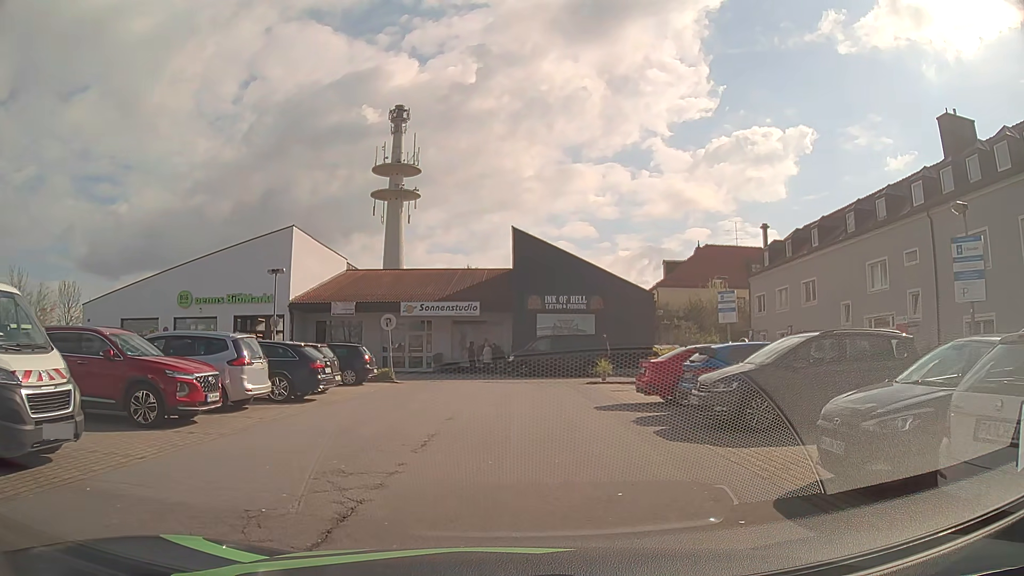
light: Day
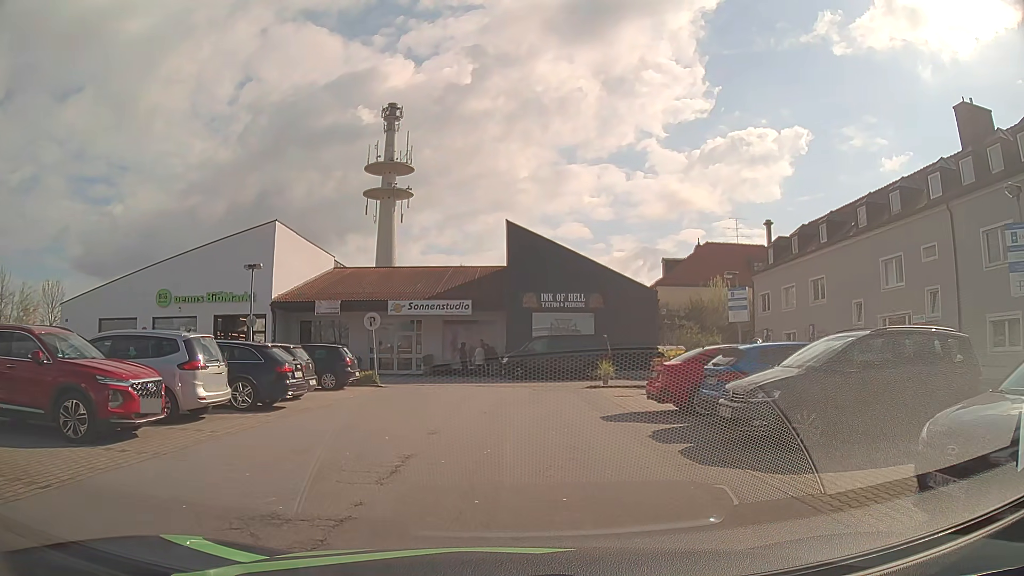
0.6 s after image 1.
(0.0, +2.0) m; +1°
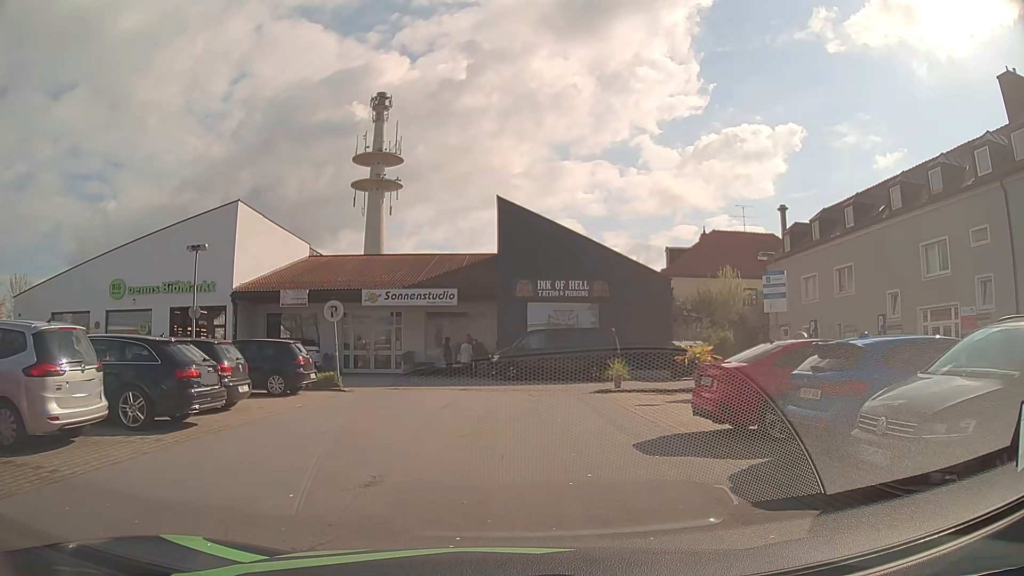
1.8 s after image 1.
(0.0, +4.2) m; +1°
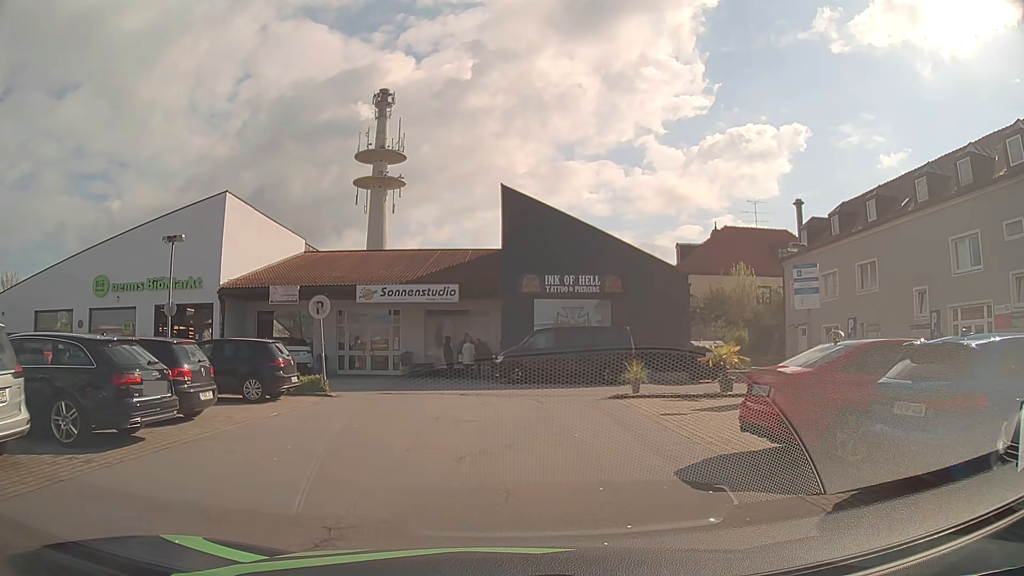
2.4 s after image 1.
(0.0, +2.0) m; -1°
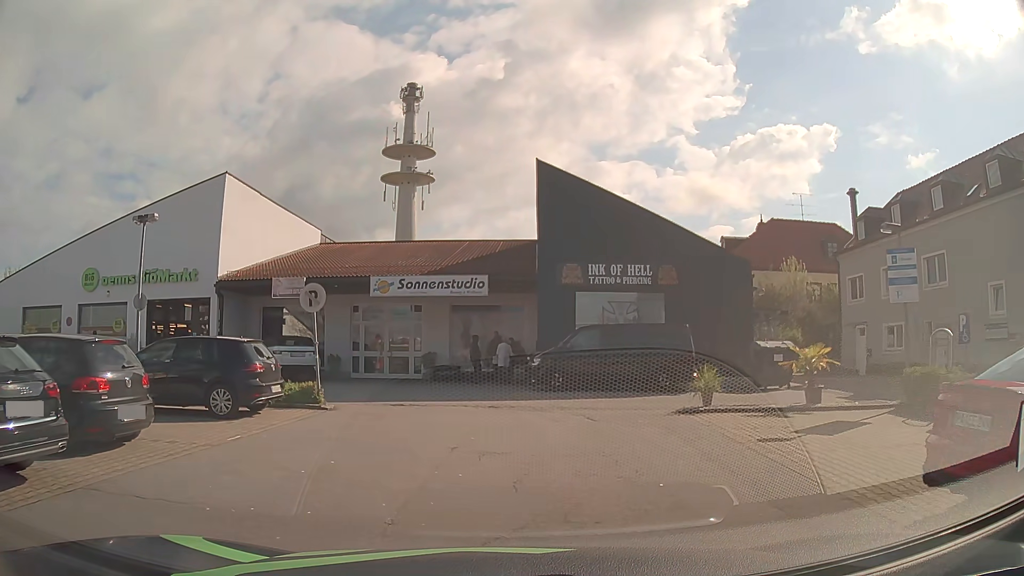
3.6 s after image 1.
(-0.1, +3.5) m; -2°
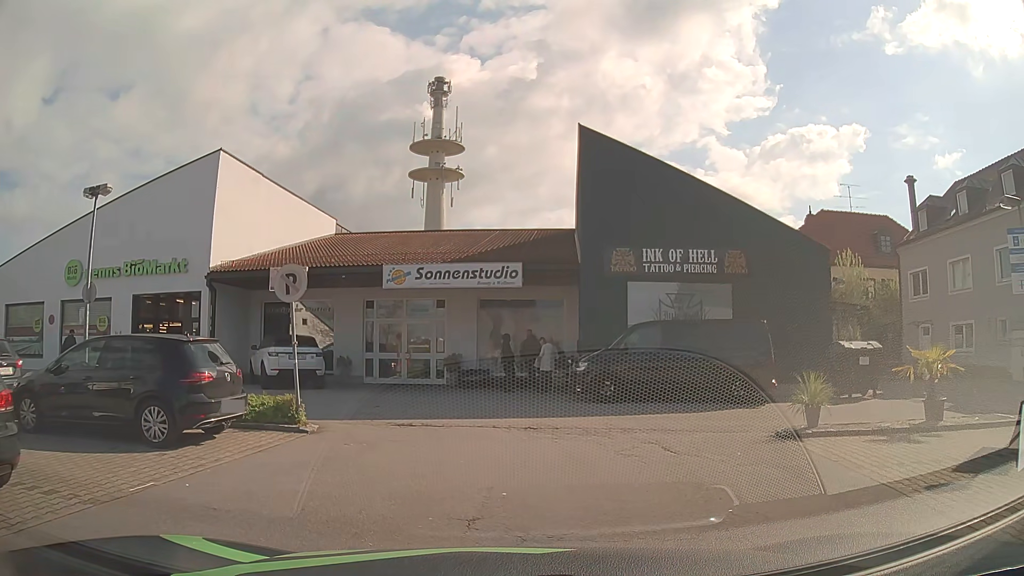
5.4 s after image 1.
(-0.1, +3.4) m; -5°
